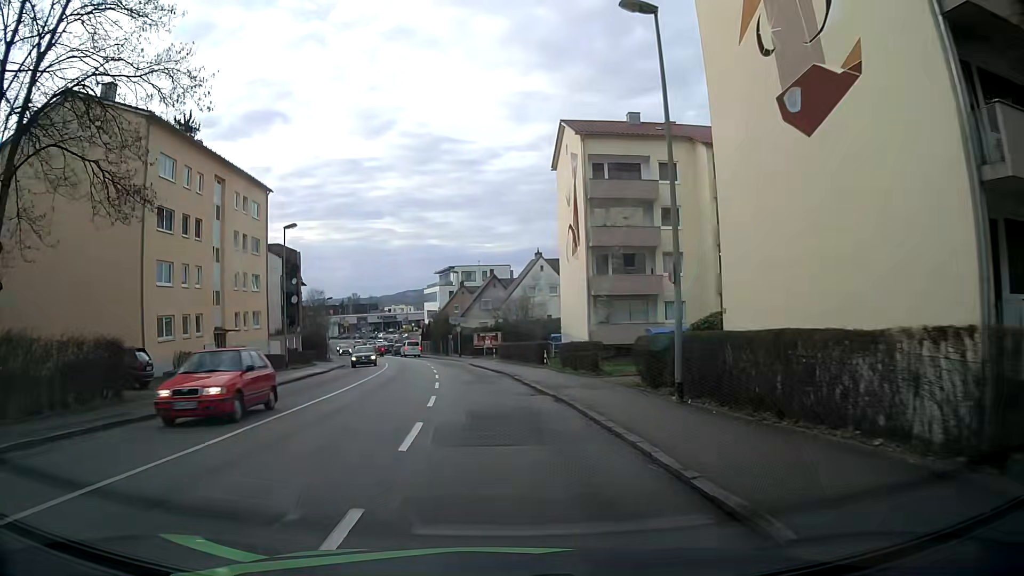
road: tertiary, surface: asphalt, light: Day
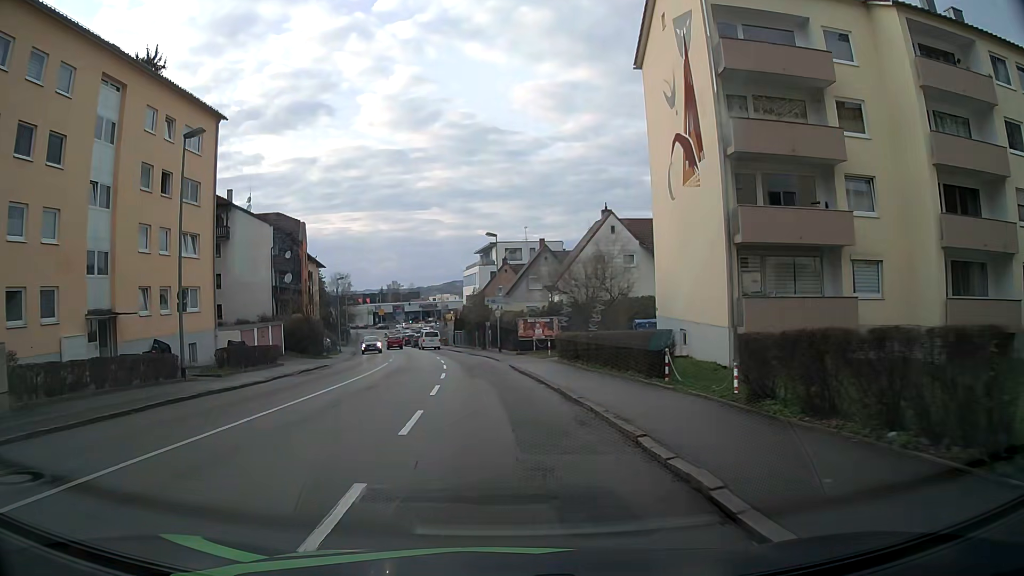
(-0.5, +17.6) m; -4°
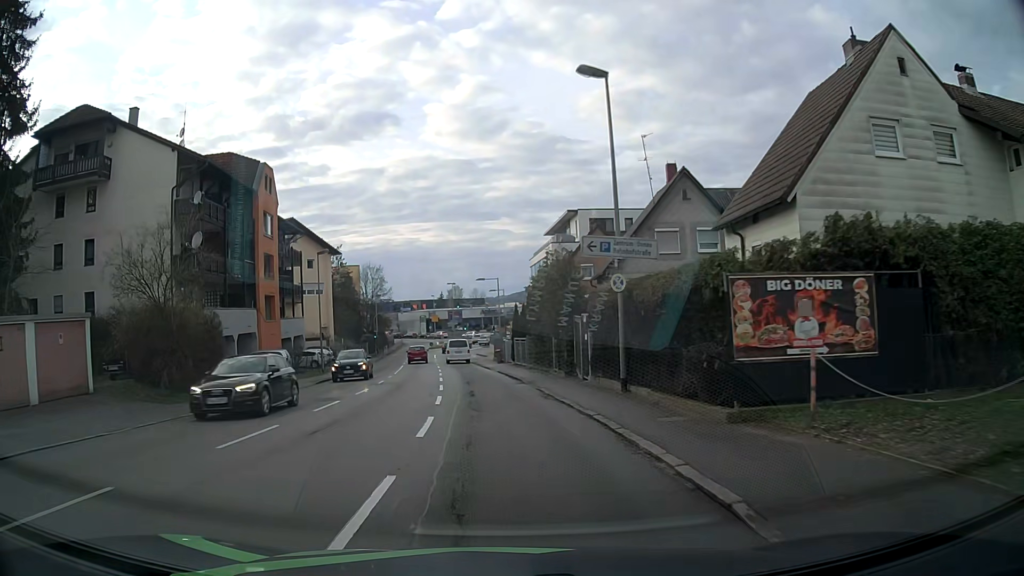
(-1.3, +30.0) m; -5°
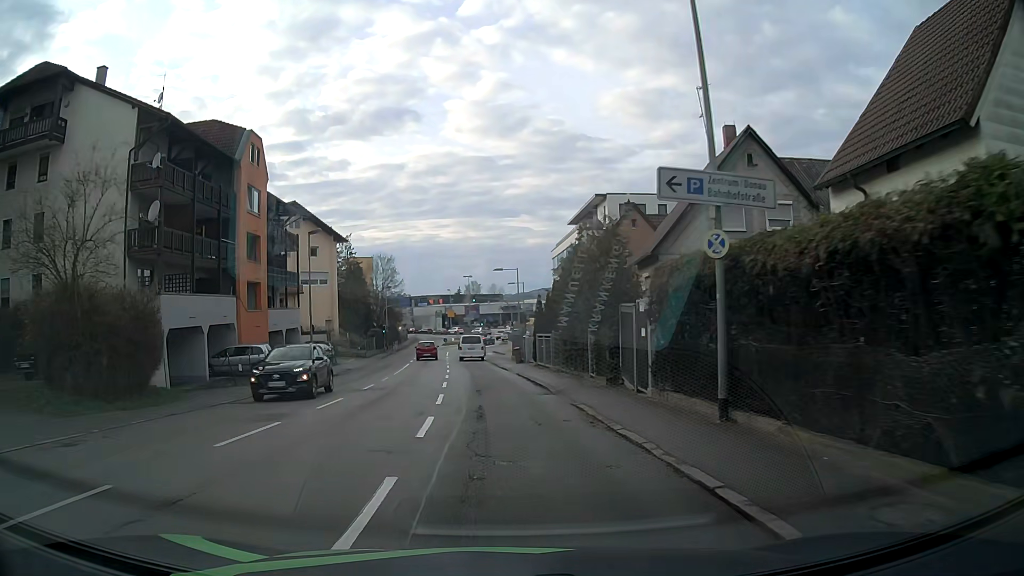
(-0.2, +6.4) m; -4°
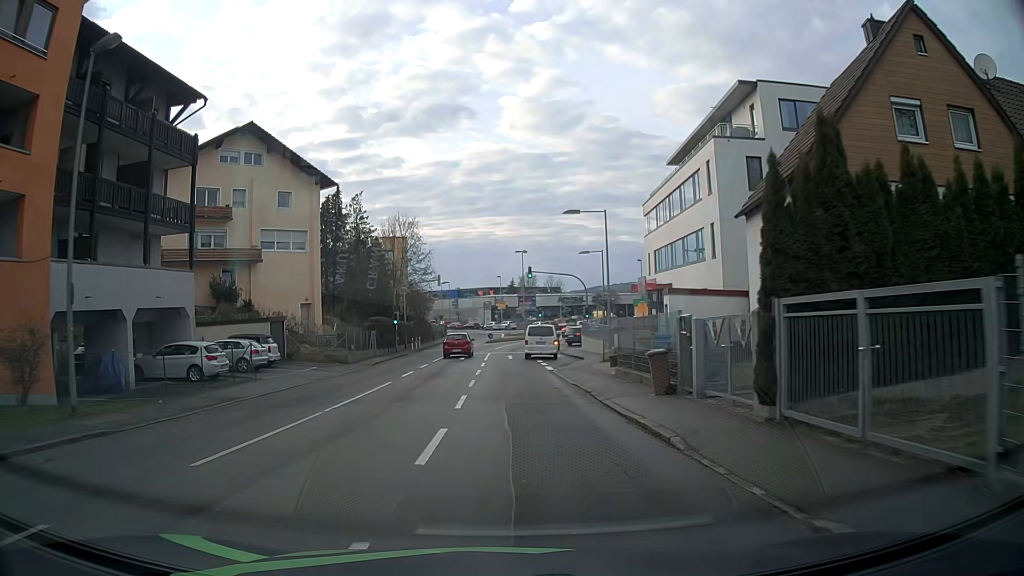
(-0.8, +26.4) m; -4°
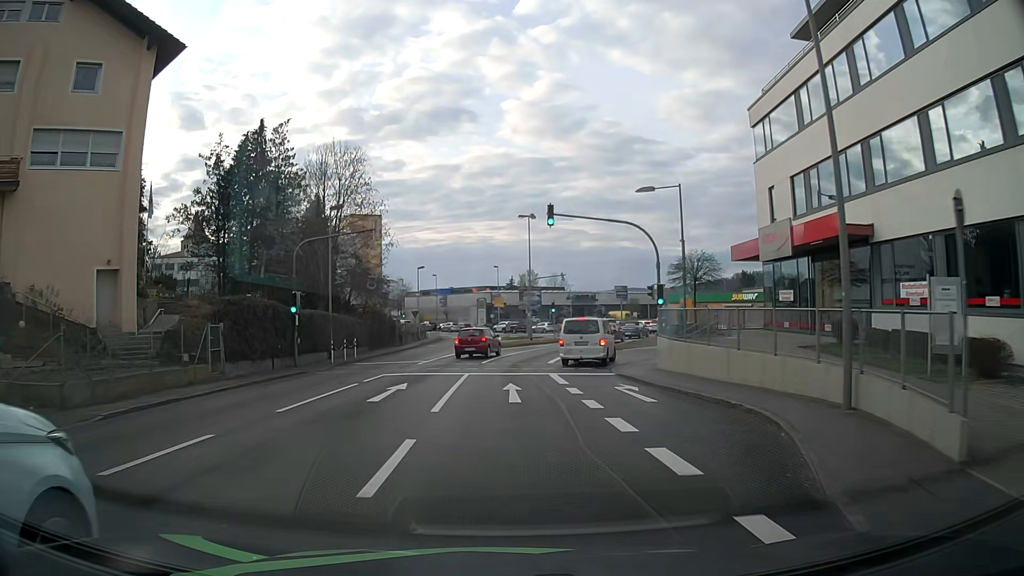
(+0.4, +25.7) m; +1°
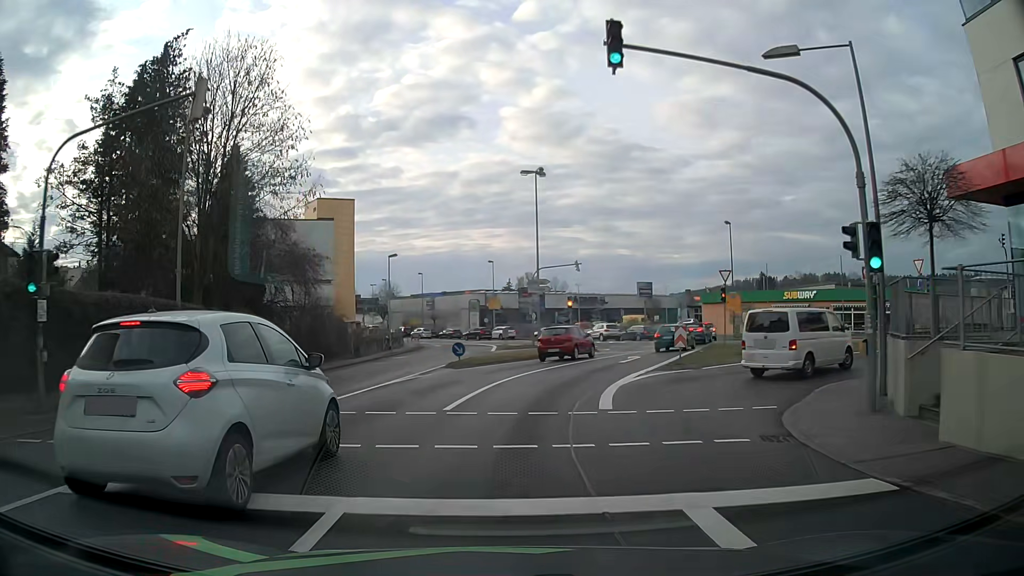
(-0.1, +16.9) m; +1°
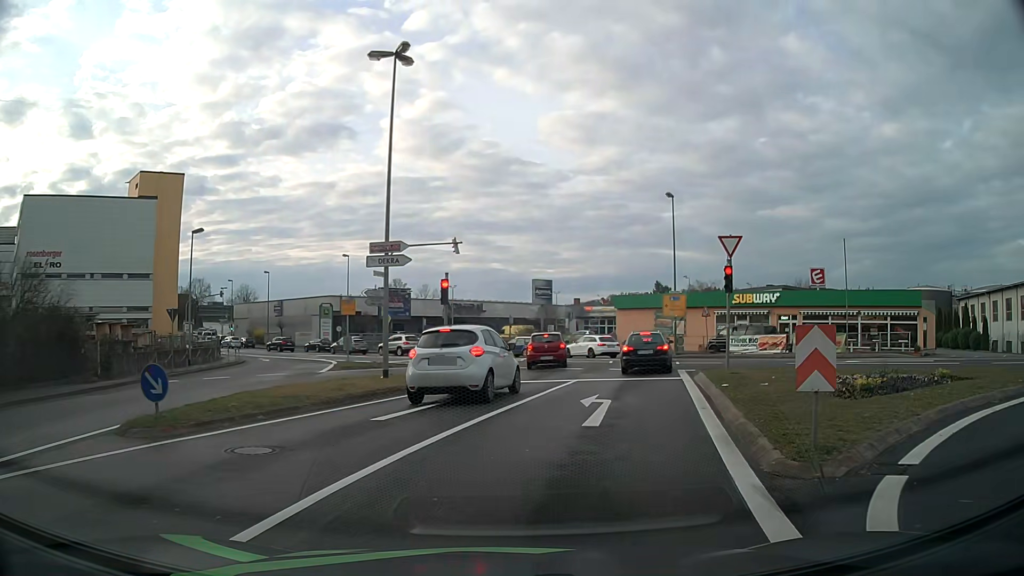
(+1.1, +17.4) m; +11°
(+1, +10) (+3, +20) (+6, +29) (+6, +39) (+2, +48) (-4, +56) (-11, +63) (-19, +70) (-26, +77) (-33, +84) m
